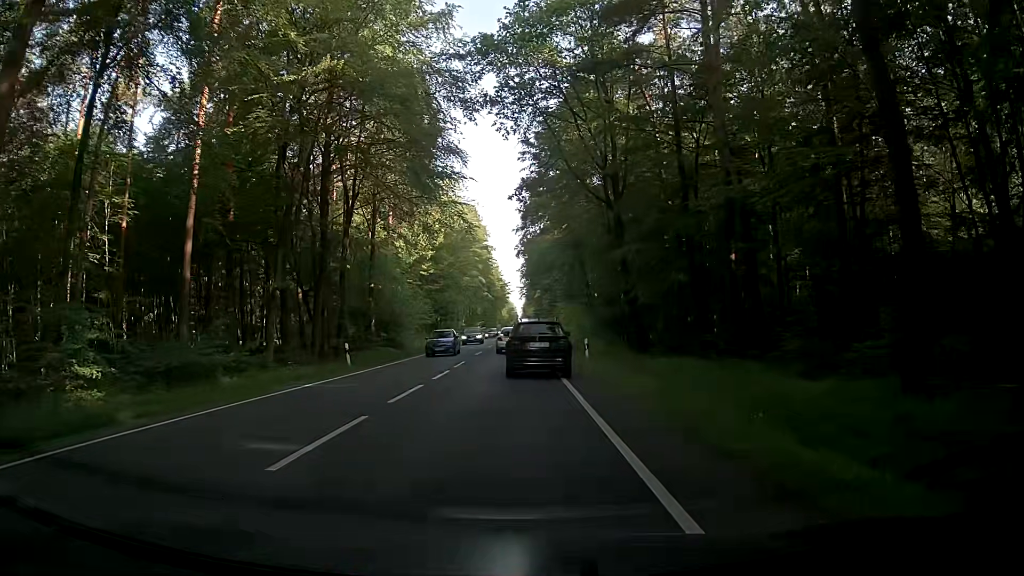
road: primary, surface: asphalt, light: Day
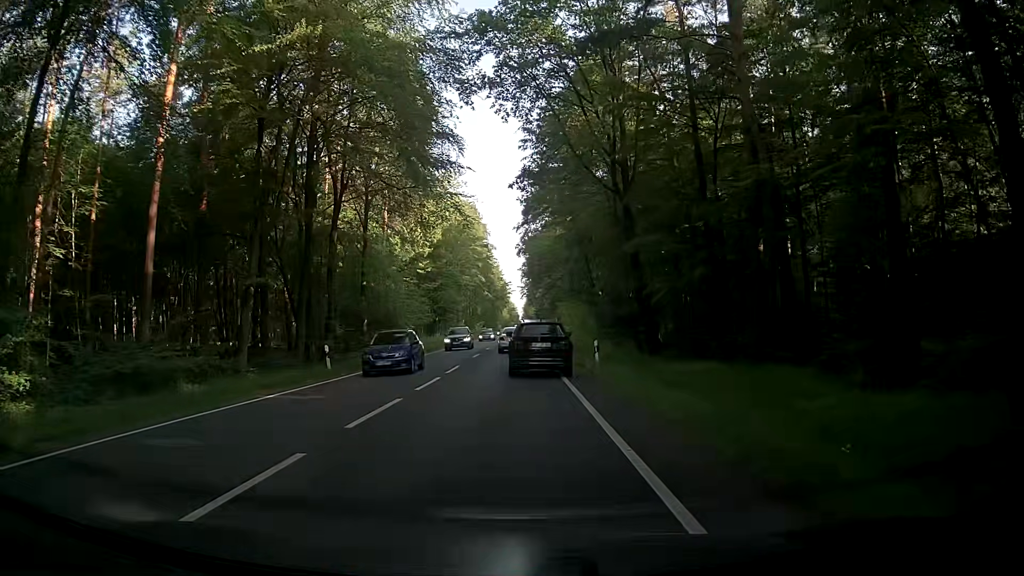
(-0.1, +3.3) m; +1°
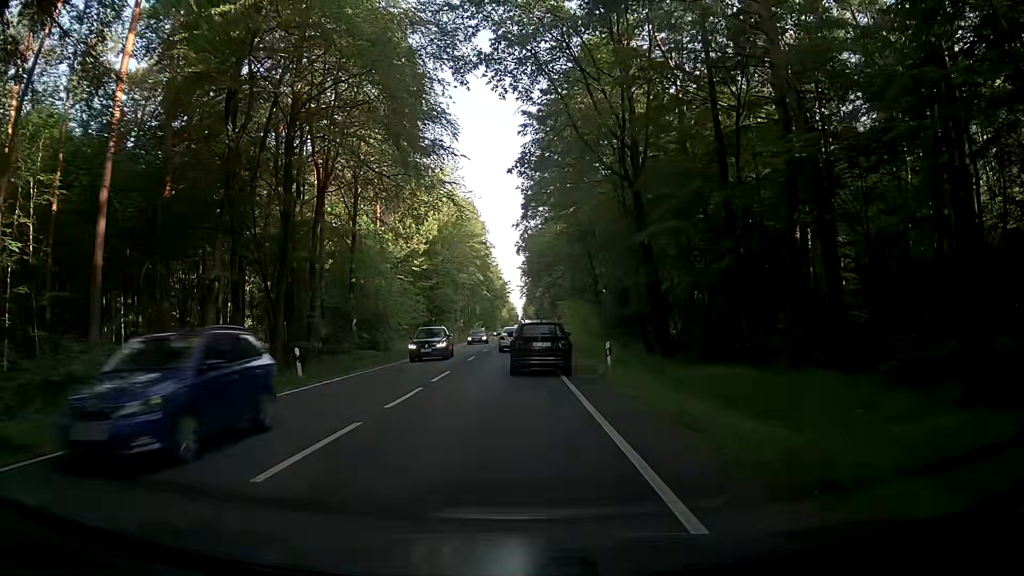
(-0.1, +3.5) m; -1°
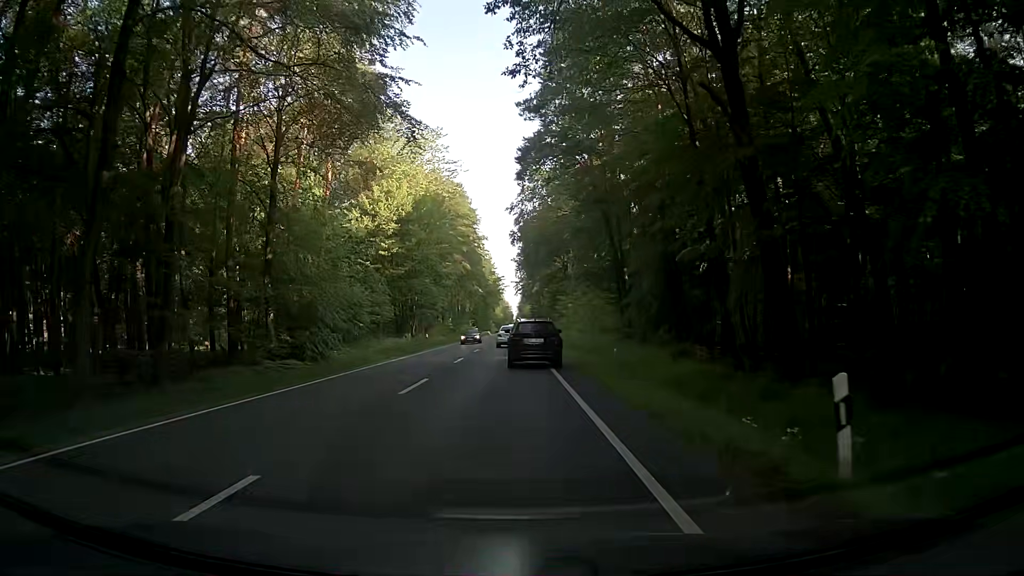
(+0.1, +16.4) m; 0°
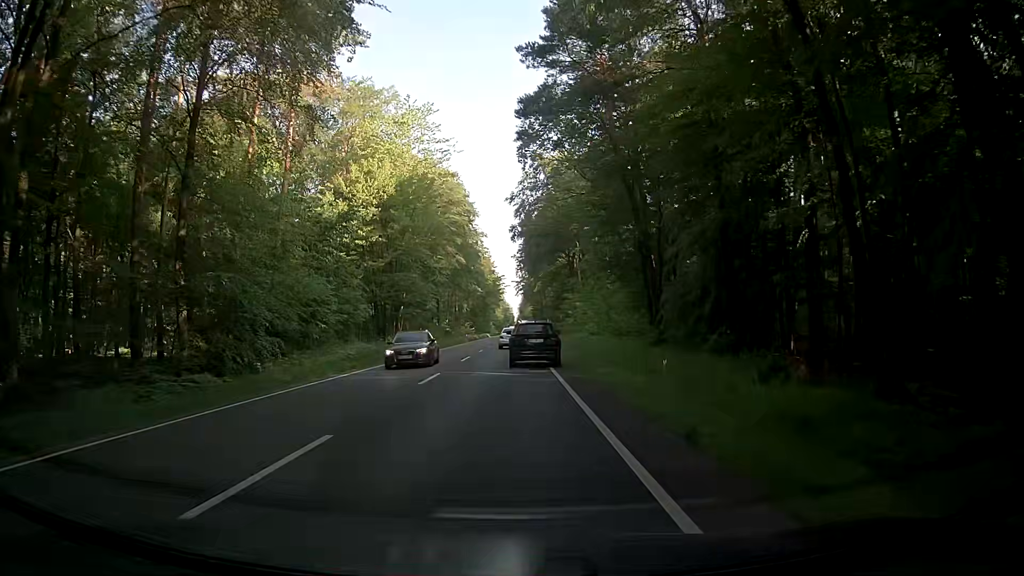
(0.0, +9.7) m; -1°
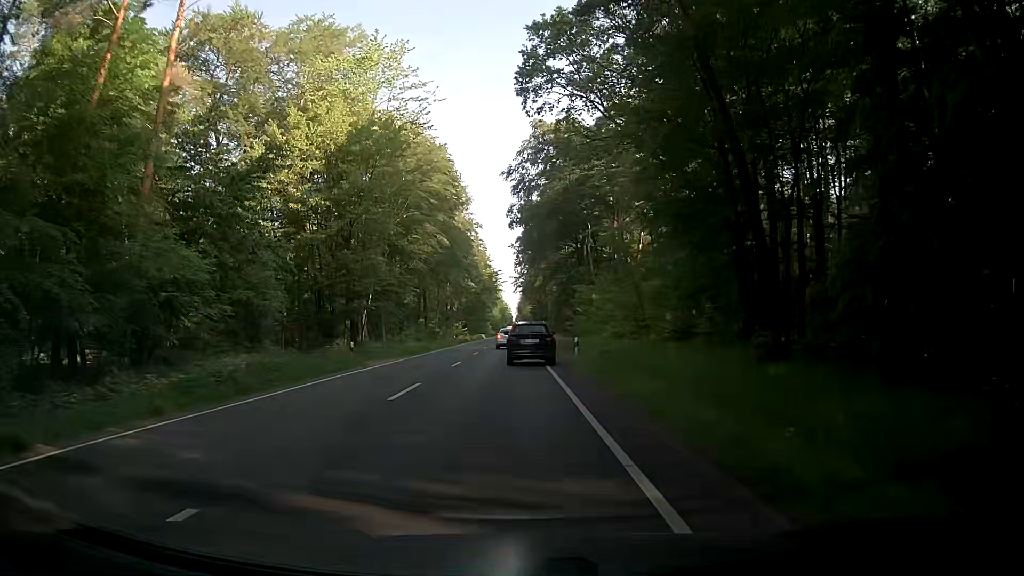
(+0.3, +16.1) m; +1°
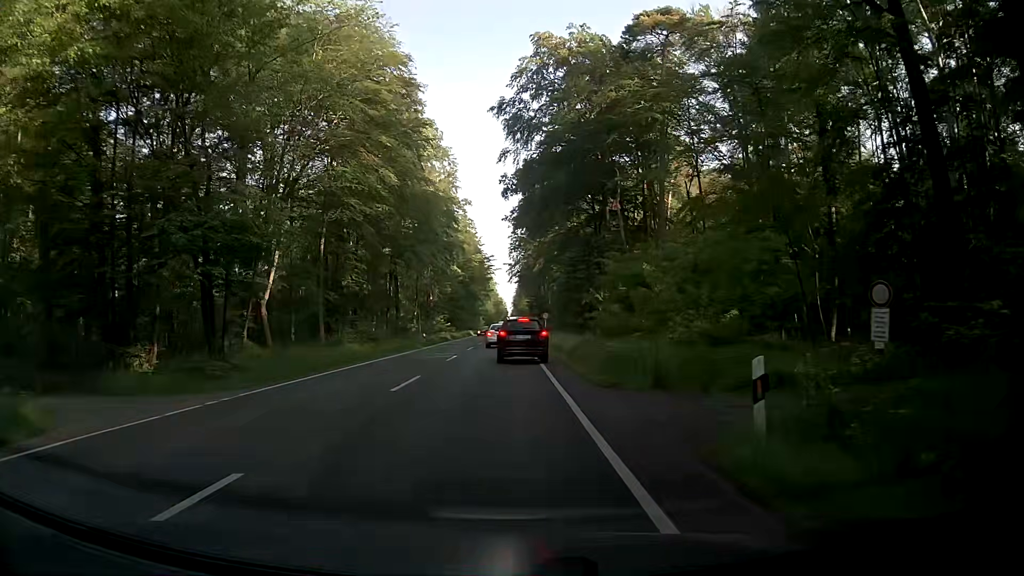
(+0.3, +23.2) m; 0°
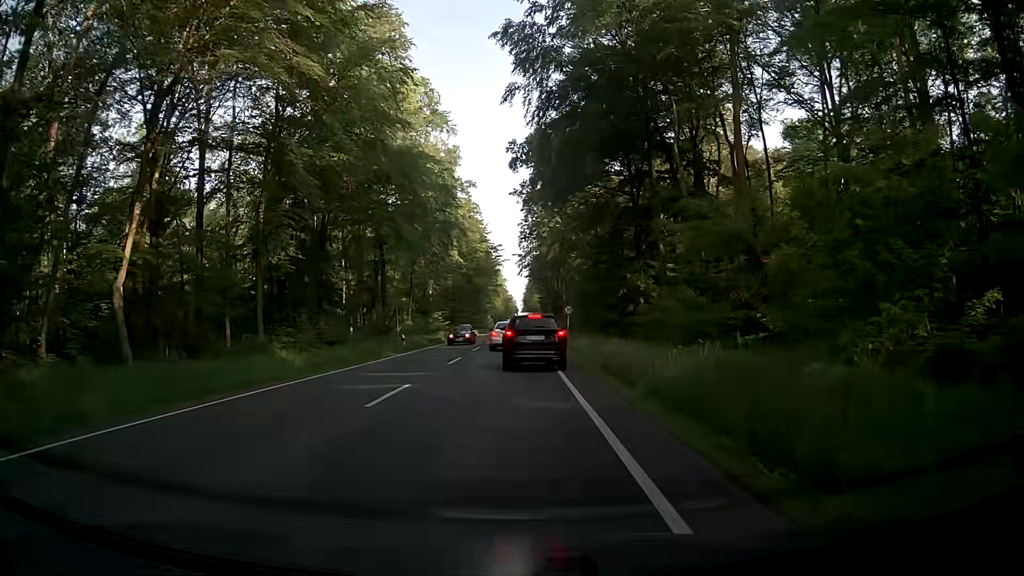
(+0.1, +15.1) m; +1°
